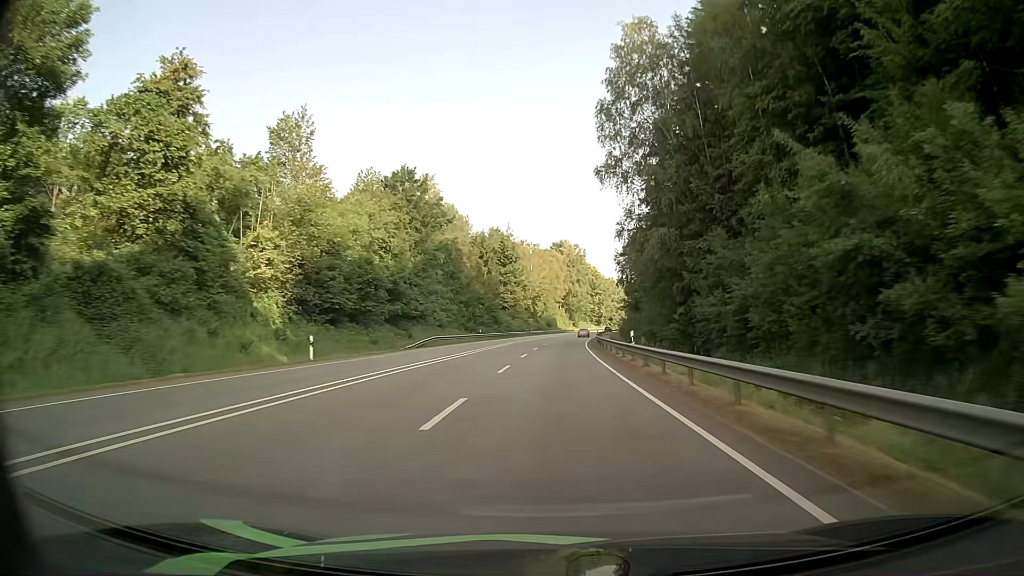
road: primary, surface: asphalt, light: Day
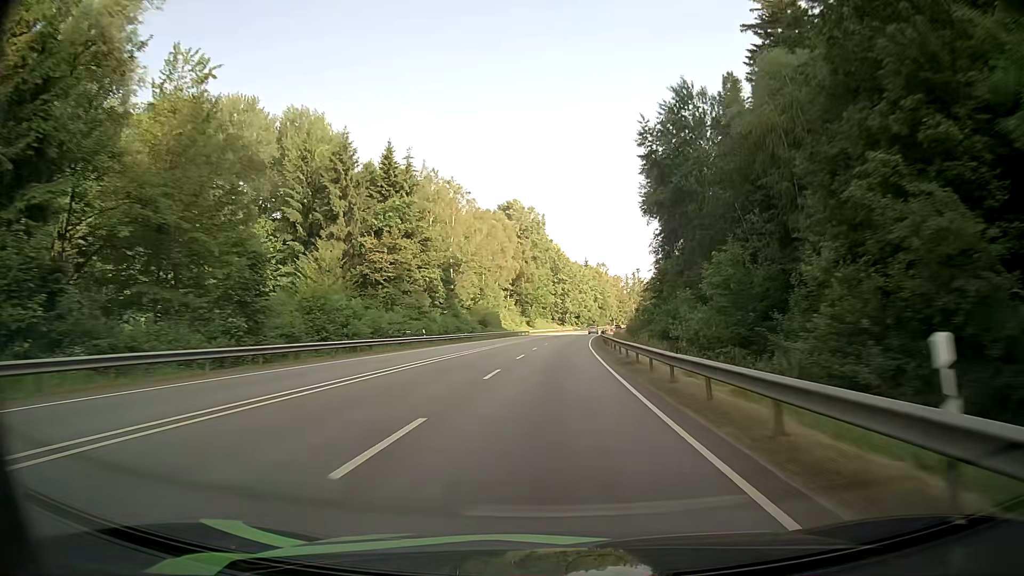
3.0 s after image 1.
(+2.7, +75.9) m; +4°
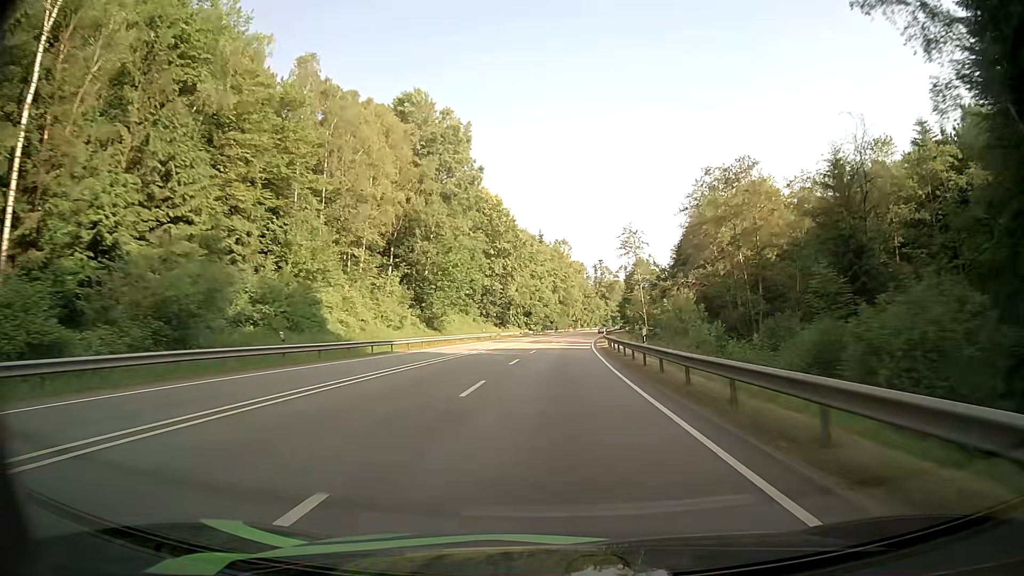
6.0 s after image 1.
(+2.7, +77.6) m; +4°
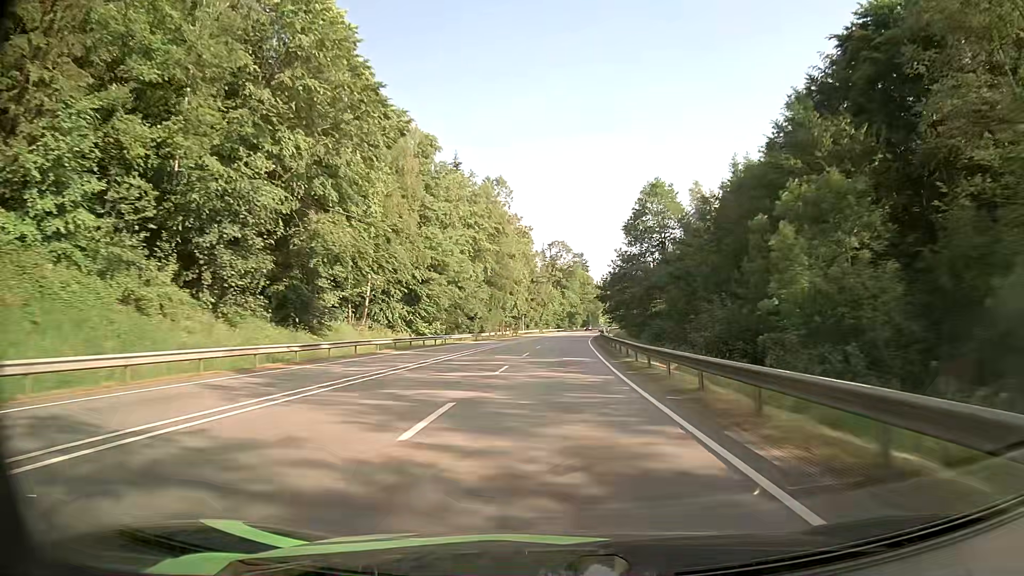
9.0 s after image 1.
(+3.6, +78.1) m; +5°
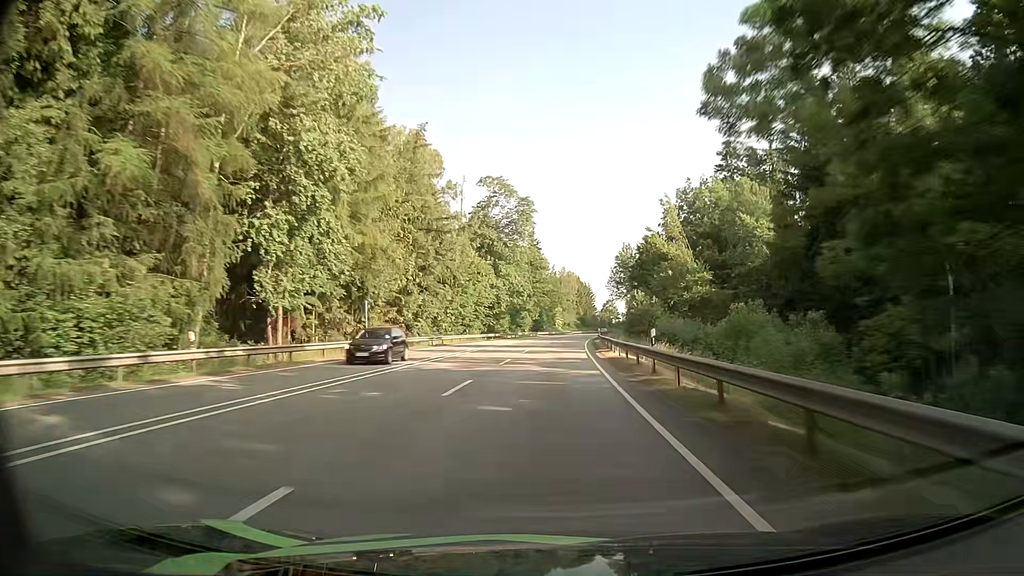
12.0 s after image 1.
(+3.5, +79.5) m; +4°
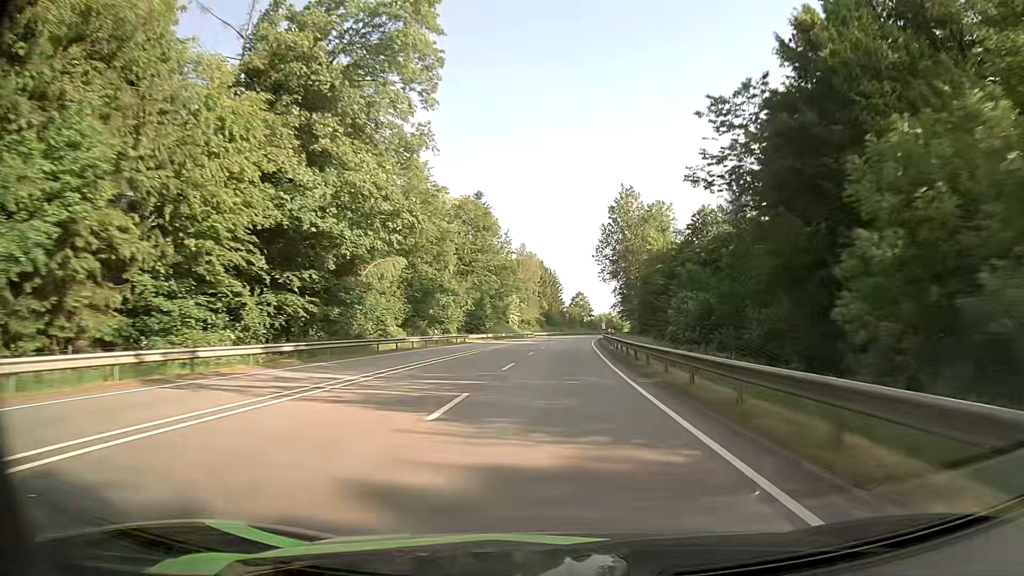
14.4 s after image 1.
(+1.9, +64.4) m; +4°
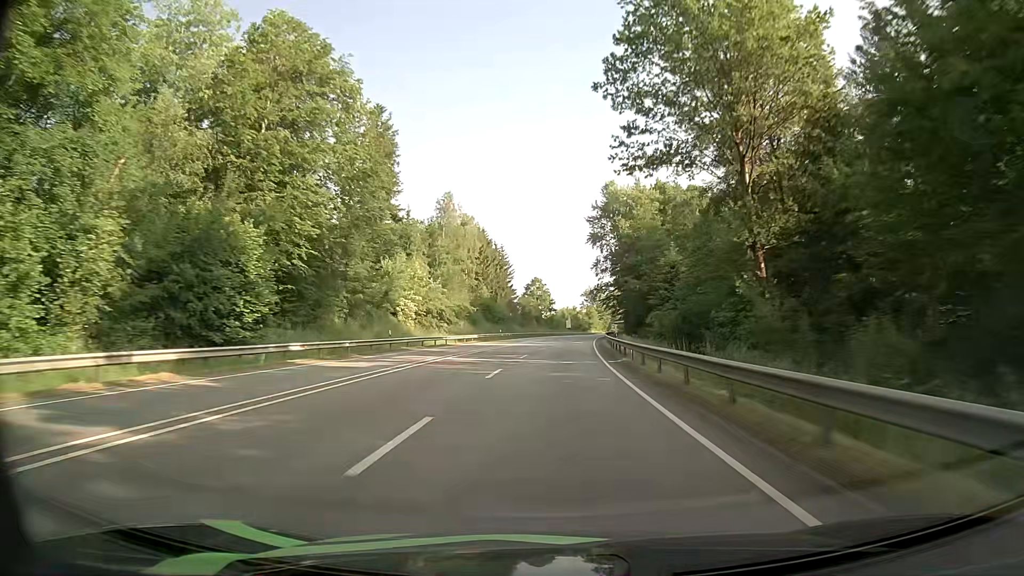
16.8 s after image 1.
(+2.3, +64.4) m; +4°
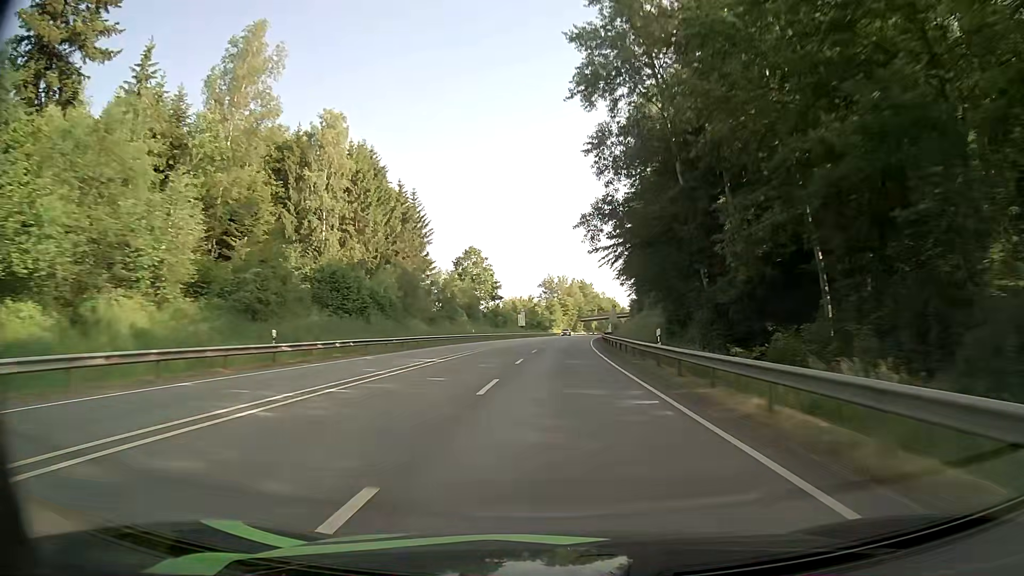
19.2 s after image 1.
(+2.1, +65.3) m; +4°
(0, +10) (0, +20) (0, +30) (+1, +40) (+1, +50) (+2, +60) (+2, +70) (+3, +80) (+4, +90) (+5, +100) m
